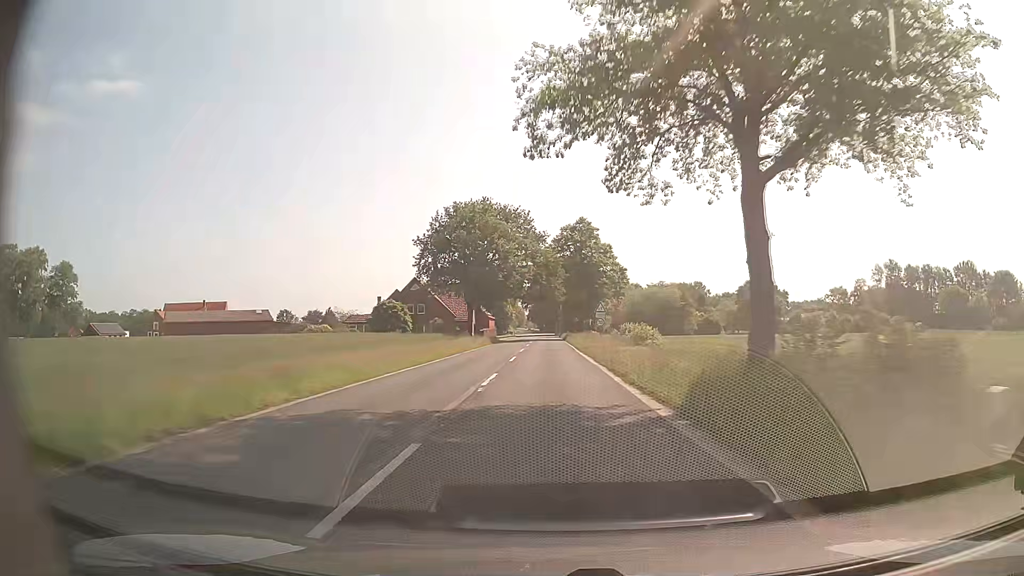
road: secondary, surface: asphalt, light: Day
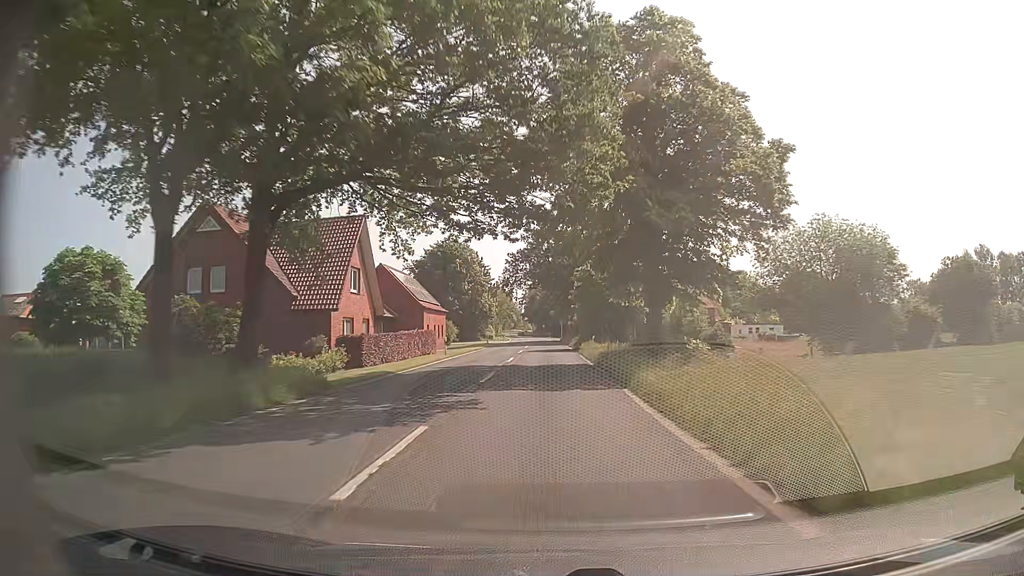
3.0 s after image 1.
(-0.1, +58.1) m; 0°
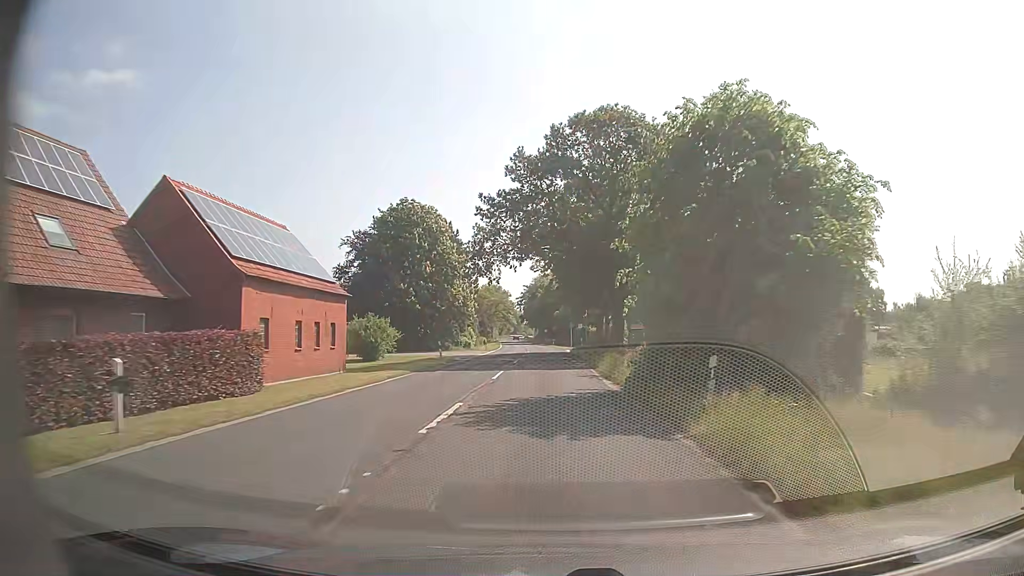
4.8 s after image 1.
(+0.2, +32.3) m; 0°
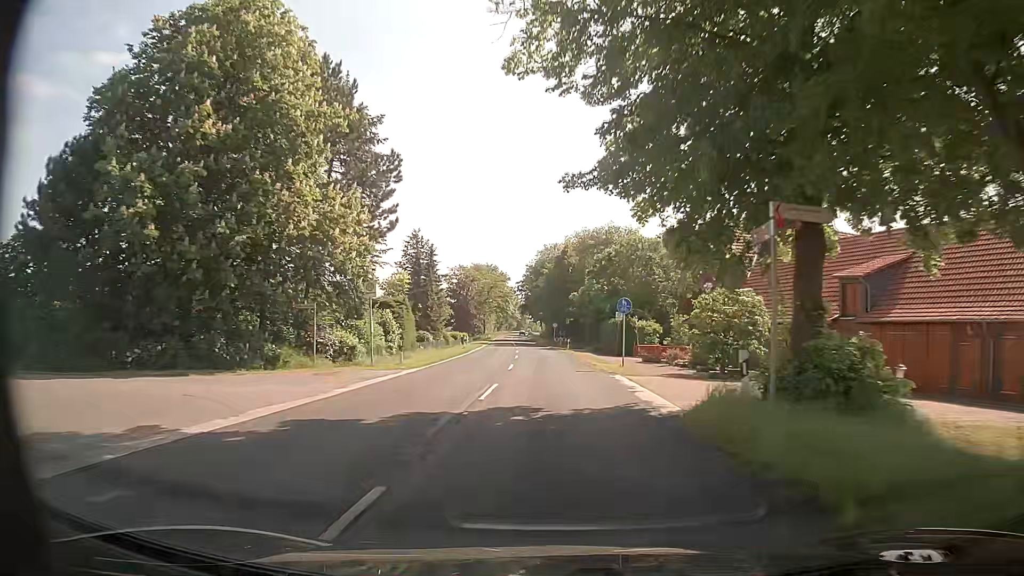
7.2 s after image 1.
(0.0, +43.7) m; -1°
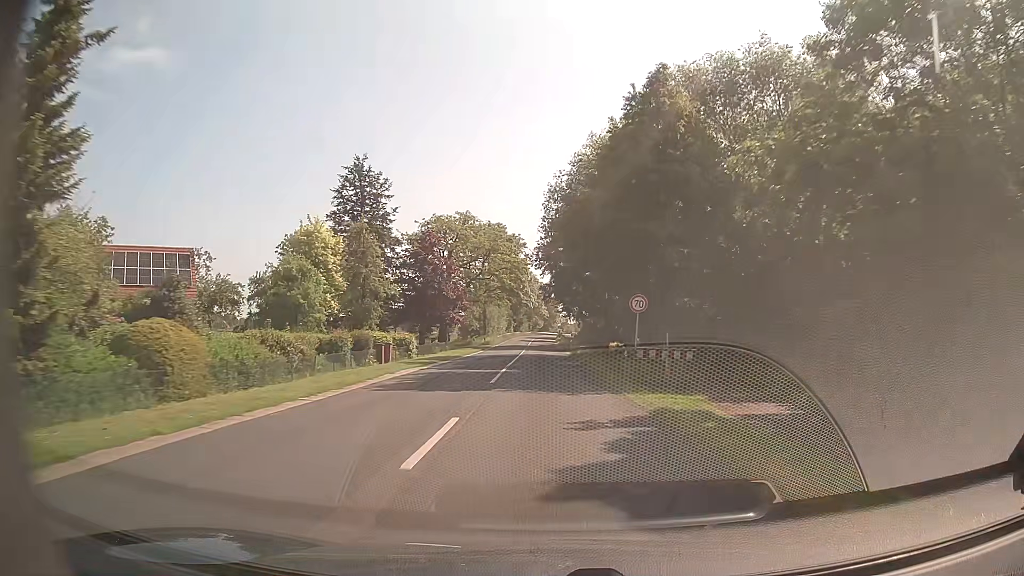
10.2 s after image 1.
(-0.6, +55.2) m; -2°
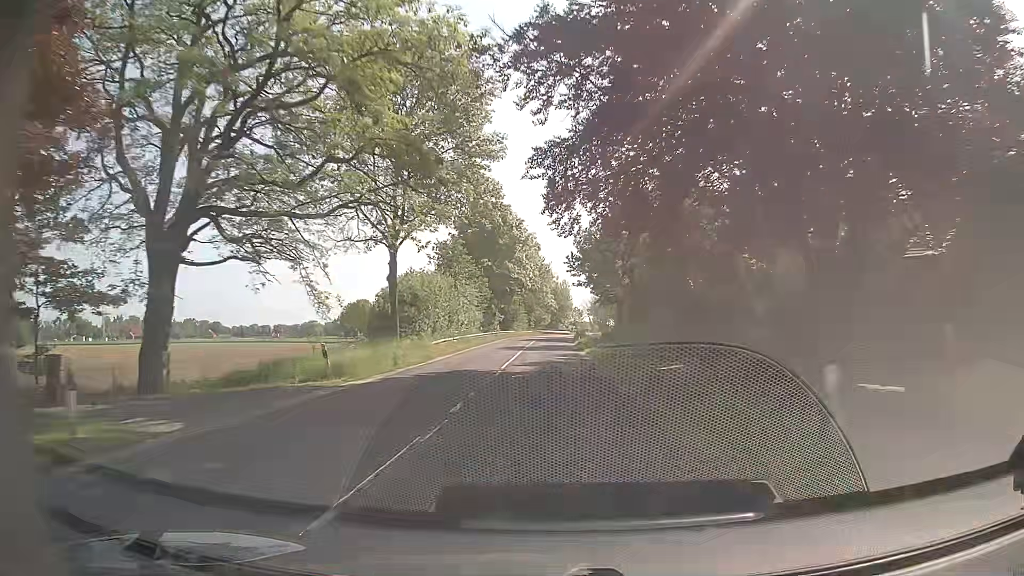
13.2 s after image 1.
(-0.7, +55.5) m; -1°
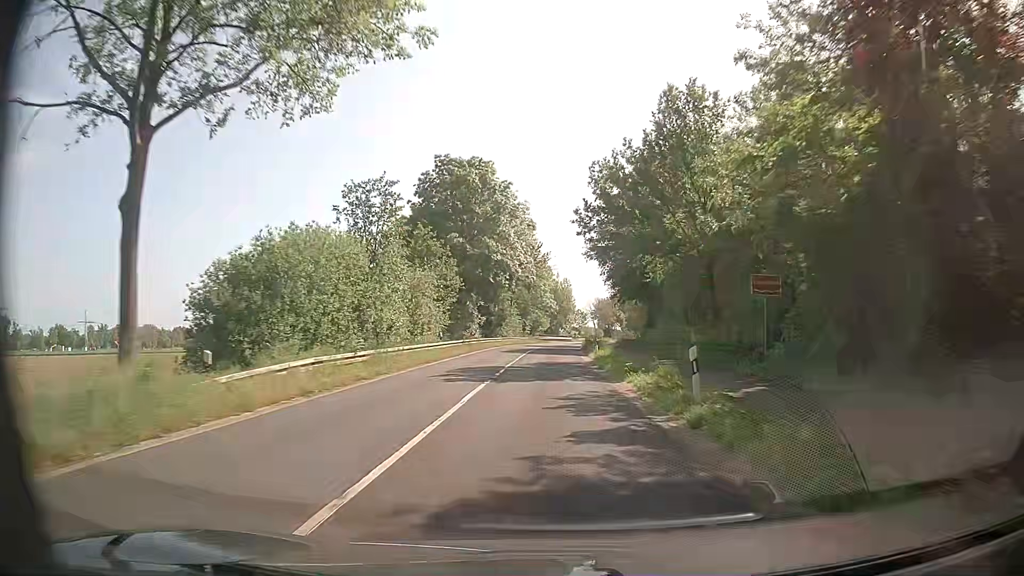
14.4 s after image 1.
(0.0, +22.2) m; 0°
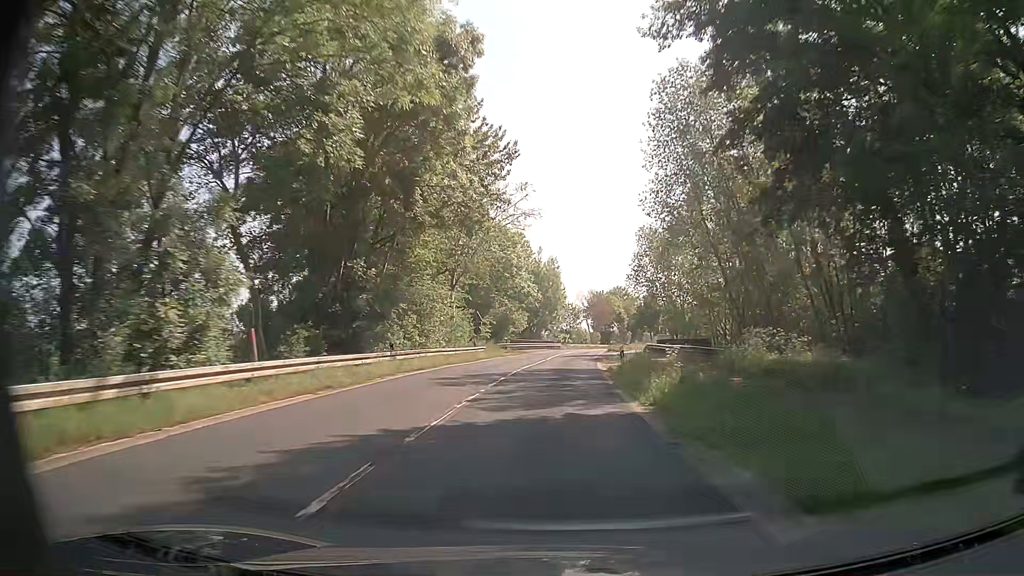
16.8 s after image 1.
(+0.6, +44.1) m; +2°
(0, +10) (0, +20) (+1, +30) (+1, +40) (+2, +50) (+3, +60) (+4, +70) (+5, +80) (+7, +90) (+8, +100) m
